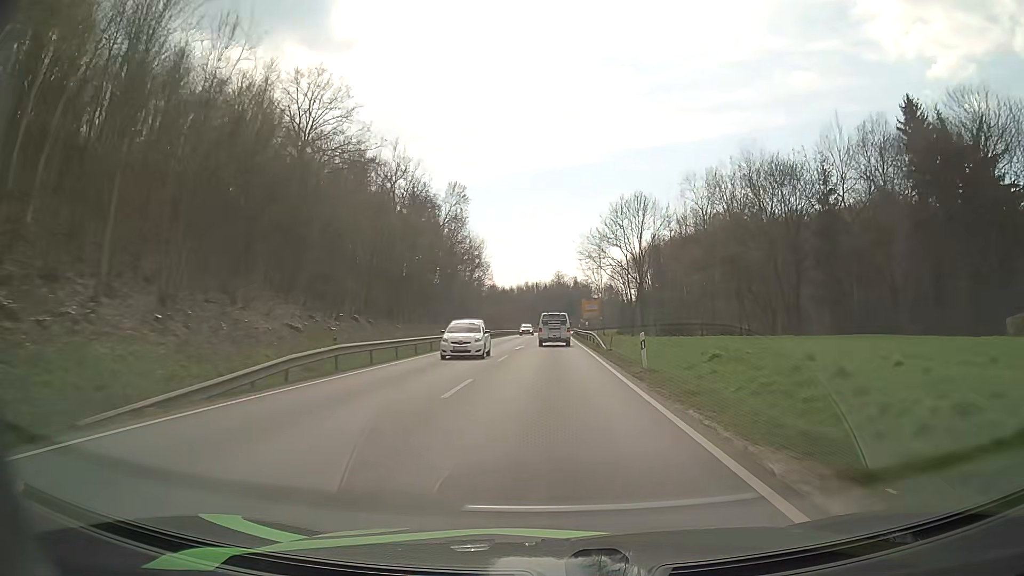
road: primary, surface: asphalt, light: Day
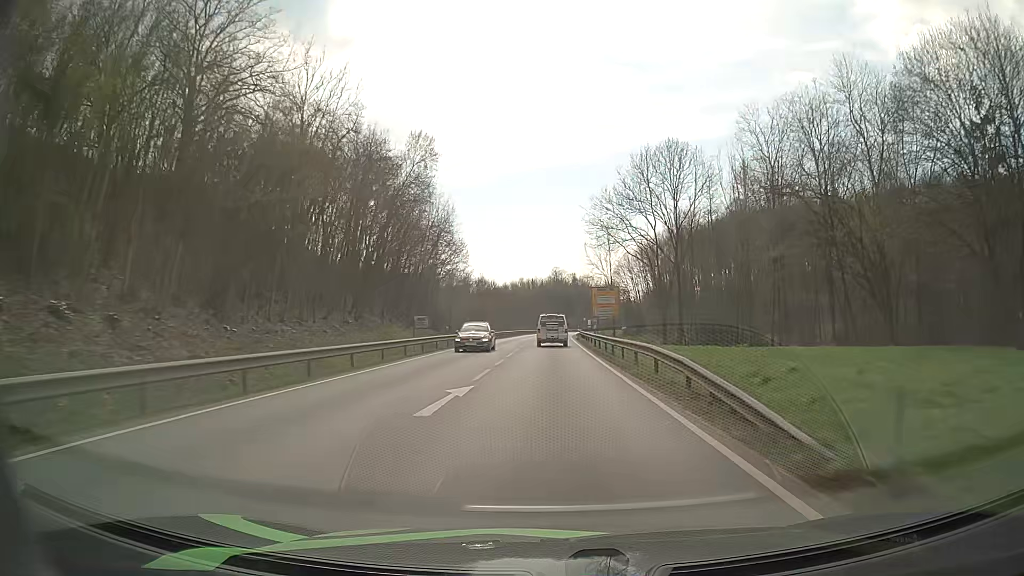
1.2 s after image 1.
(+0.1, +26.6) m; 0°
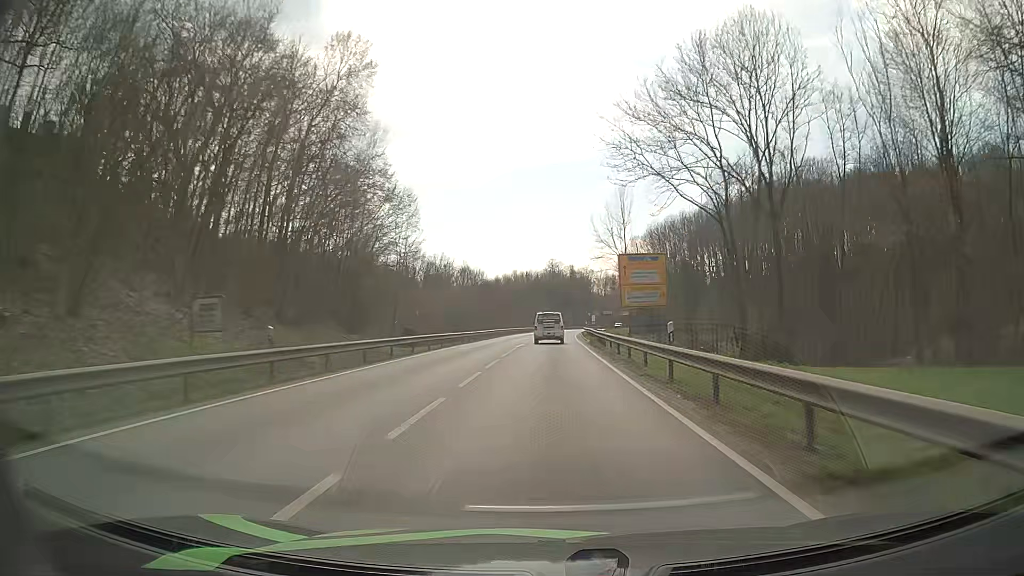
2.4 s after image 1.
(+0.1, +26.6) m; 0°
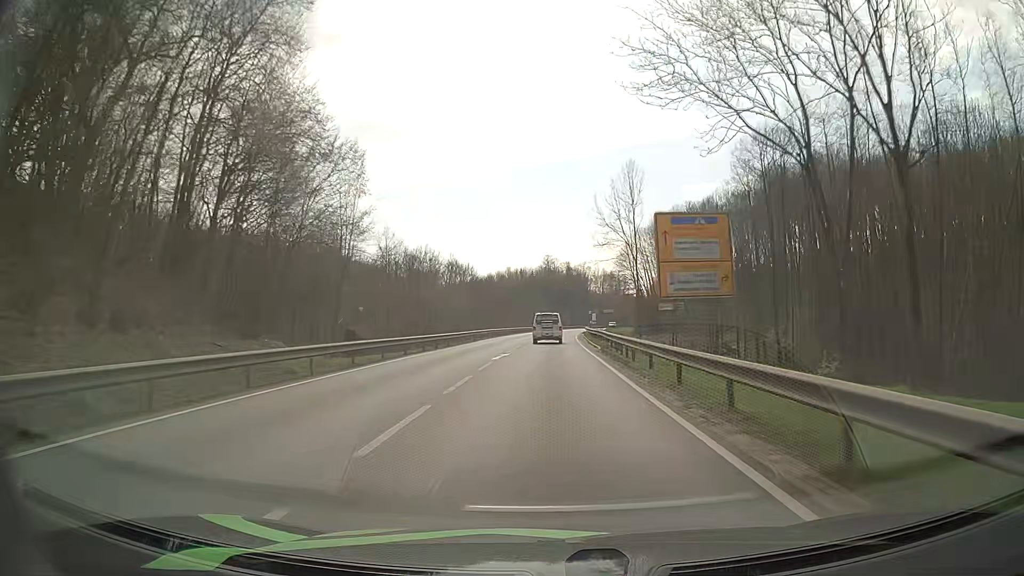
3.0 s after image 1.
(0.0, +13.2) m; 0°
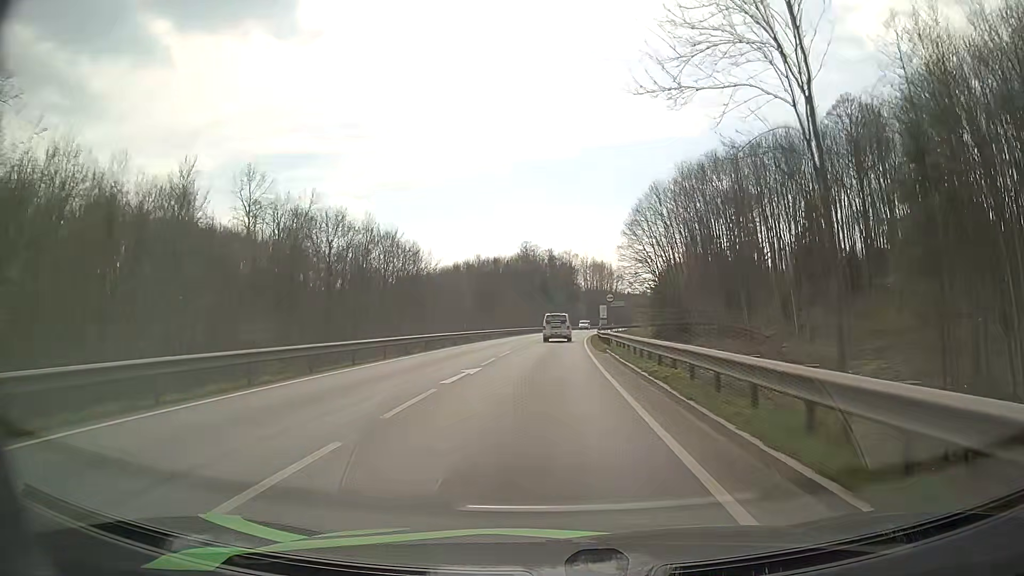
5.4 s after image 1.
(+1.0, +51.3) m; +2°
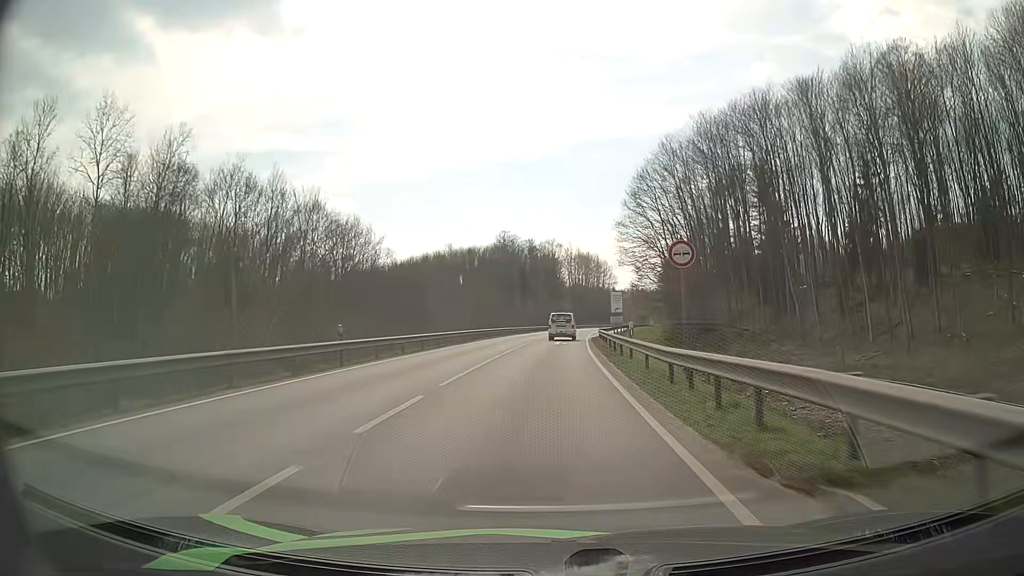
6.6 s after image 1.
(+0.3, +25.1) m; +1°
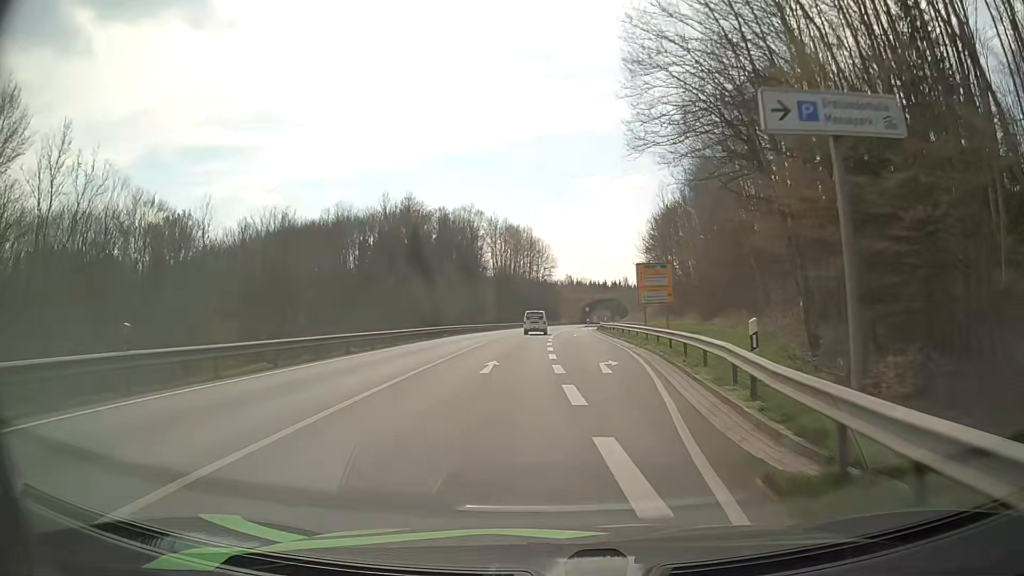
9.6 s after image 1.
(+2.4, +57.7) m; +6°
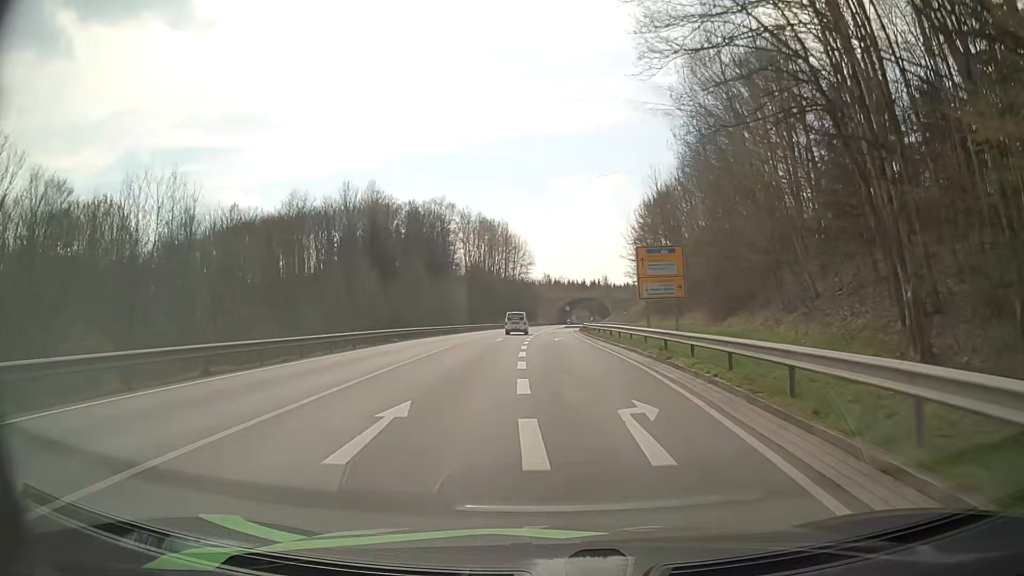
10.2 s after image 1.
(+0.2, +10.4) m; +2°
(0, +10) (0, +20) (+1, +30) (+1, +40) (+1, +50) (+1, +60) (+1, +70) (+2, +80) (+4, +90) (+10, +98) m
